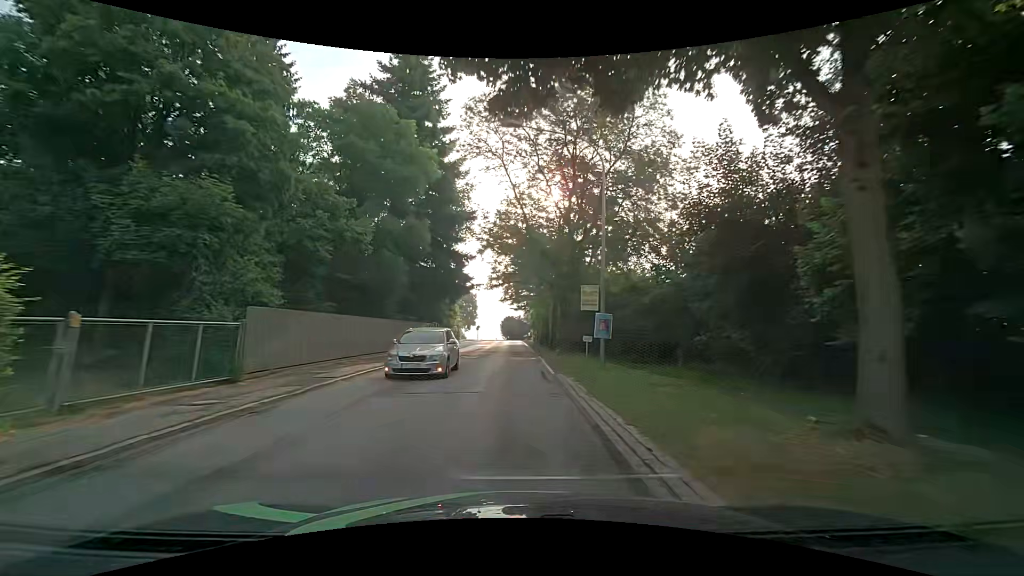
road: secondary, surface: asphalt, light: Day
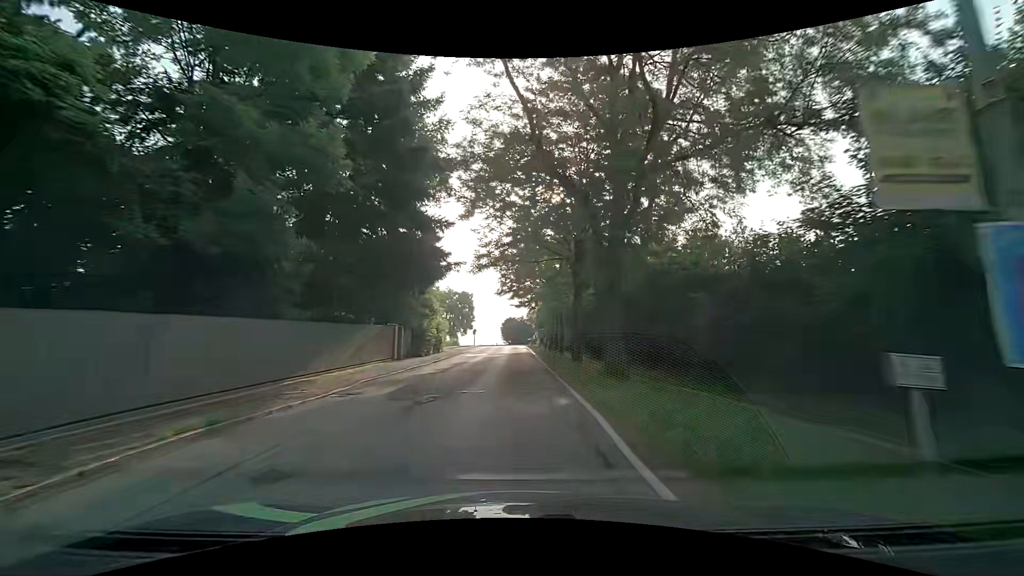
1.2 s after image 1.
(-0.1, +14.7) m; +1°
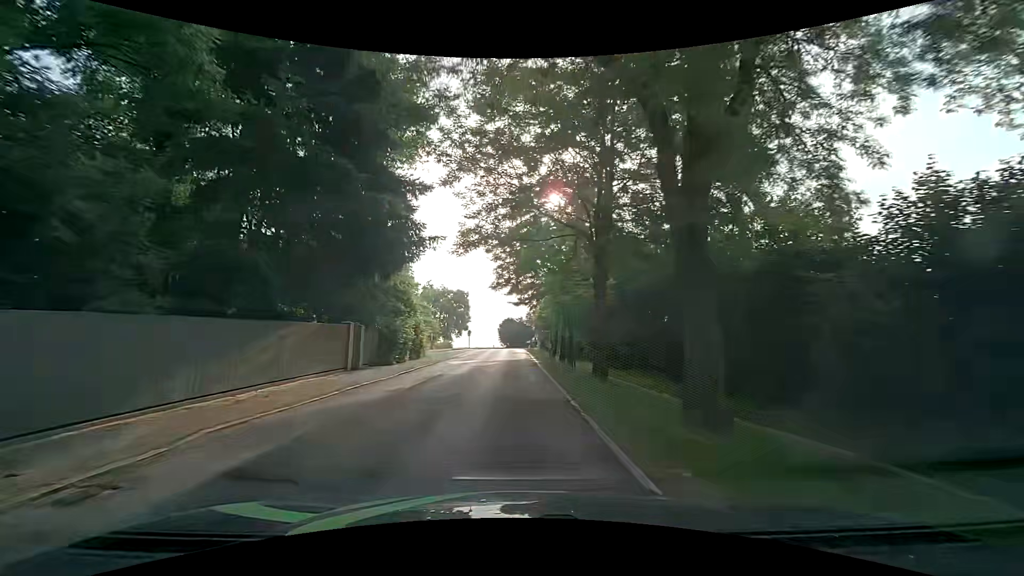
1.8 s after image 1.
(-0.2, +7.4) m; -2°
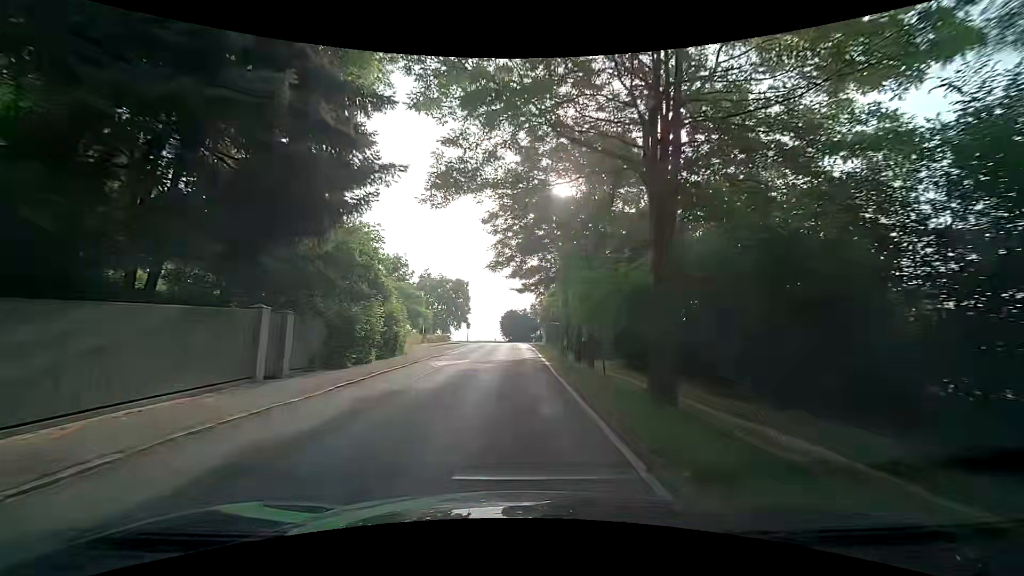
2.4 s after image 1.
(+0.1, +7.5) m; +1°
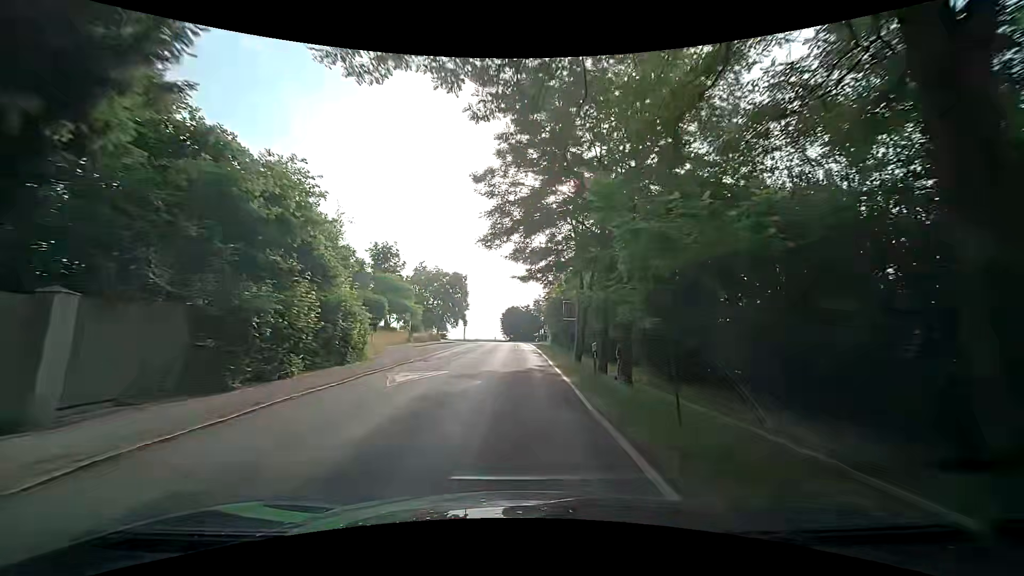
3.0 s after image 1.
(-0.1, +7.6) m; 0°
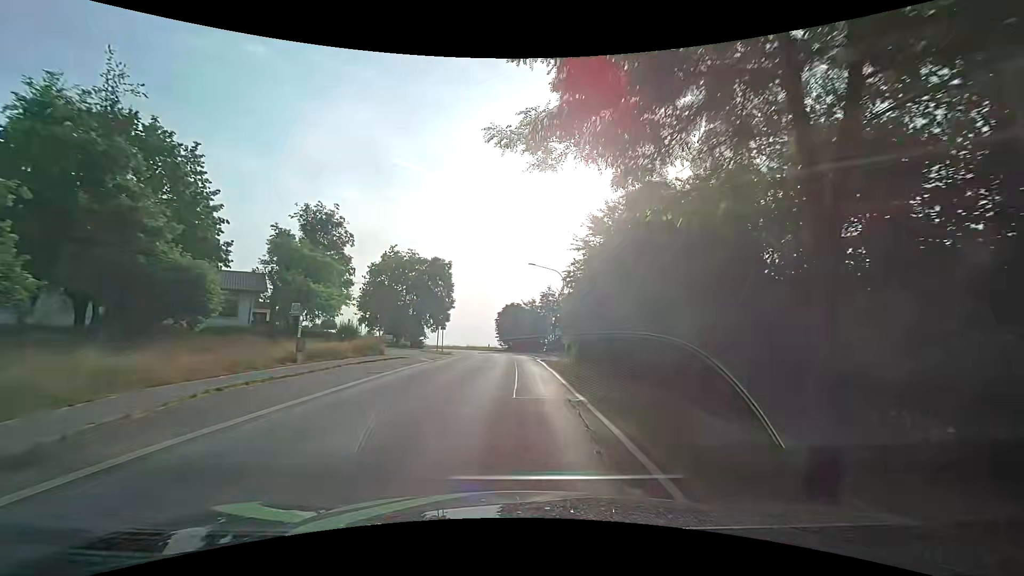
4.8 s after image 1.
(0.0, +23.0) m; 0°
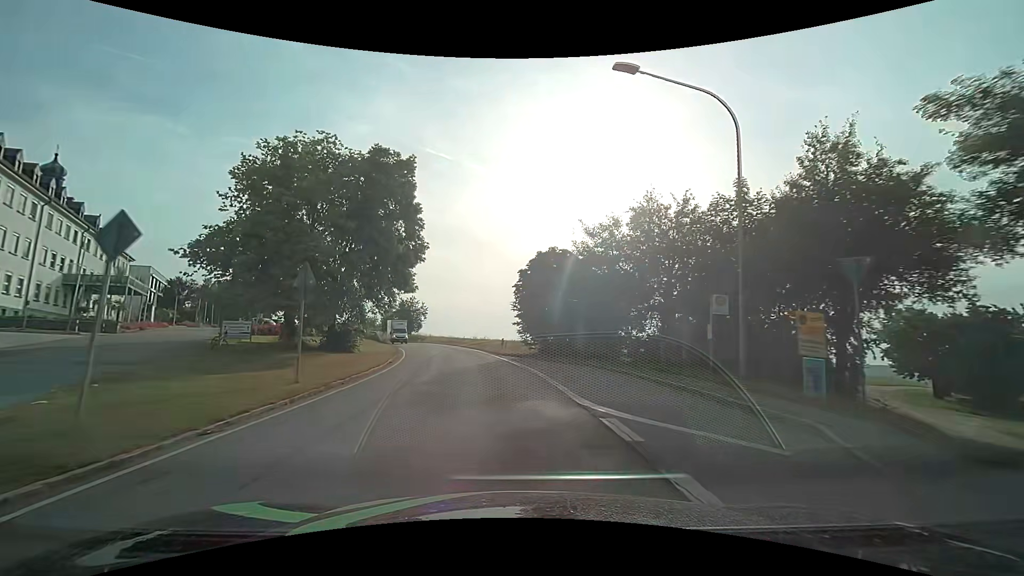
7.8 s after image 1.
(-0.5, +38.1) m; -4°
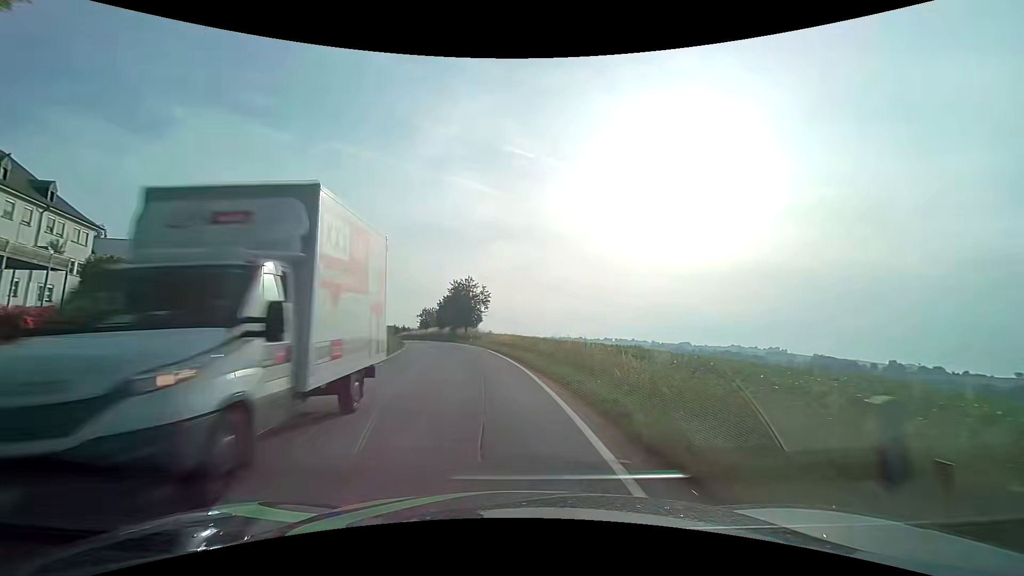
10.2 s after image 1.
(-2.2, +30.7) m; -9°
(0, +10) (-1, +20) (-3, +30) (-4, +40) (-6, +50) (-9, +59) (-11, +69) (-14, +79) (-17, +88) (-20, +98) m
